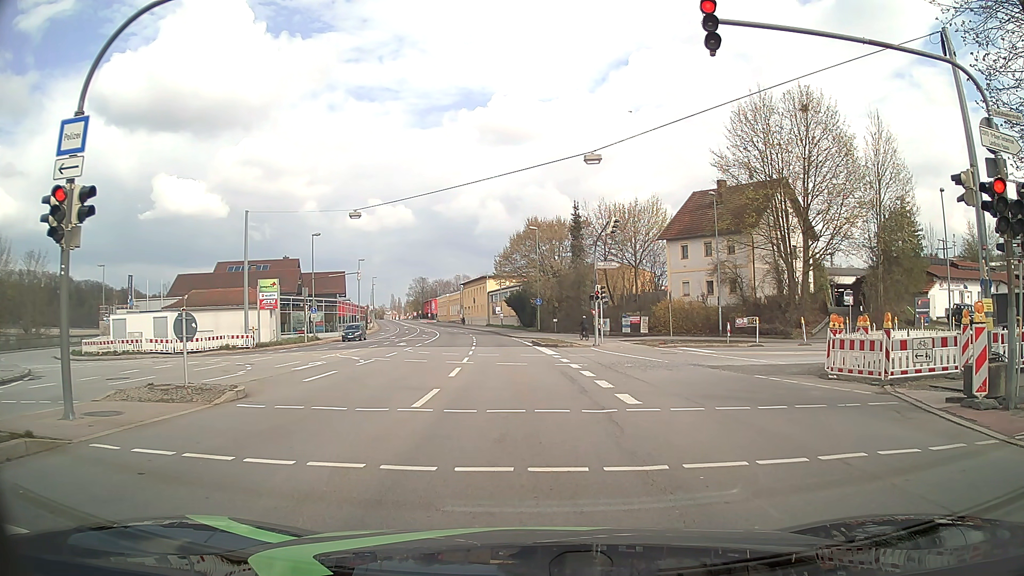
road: primary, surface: asphalt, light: Day
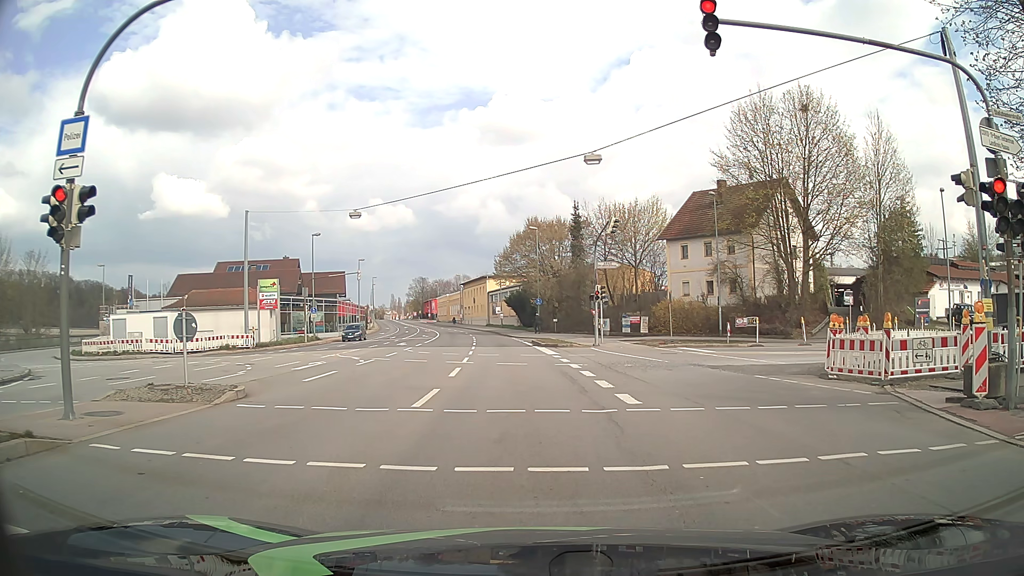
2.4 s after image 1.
(0.0, 0.0) m; 0°
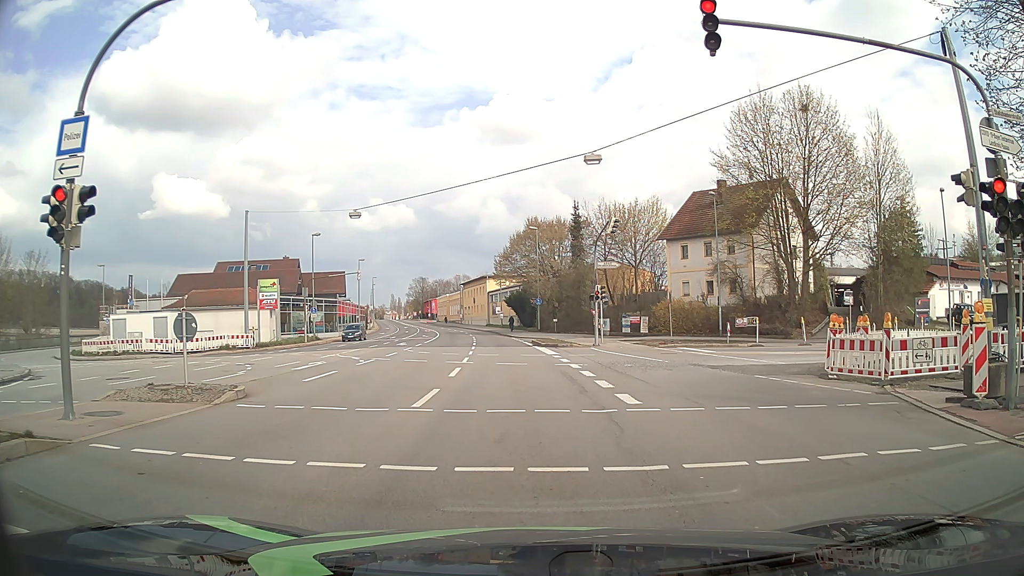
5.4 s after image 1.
(0.0, 0.0) m; 0°
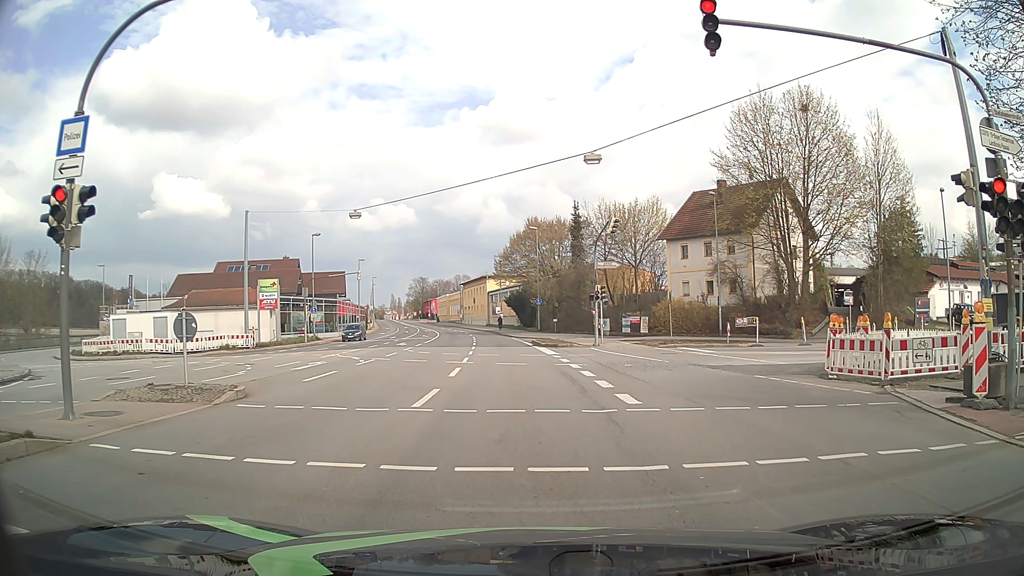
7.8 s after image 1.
(0.0, 0.0) m; 0°
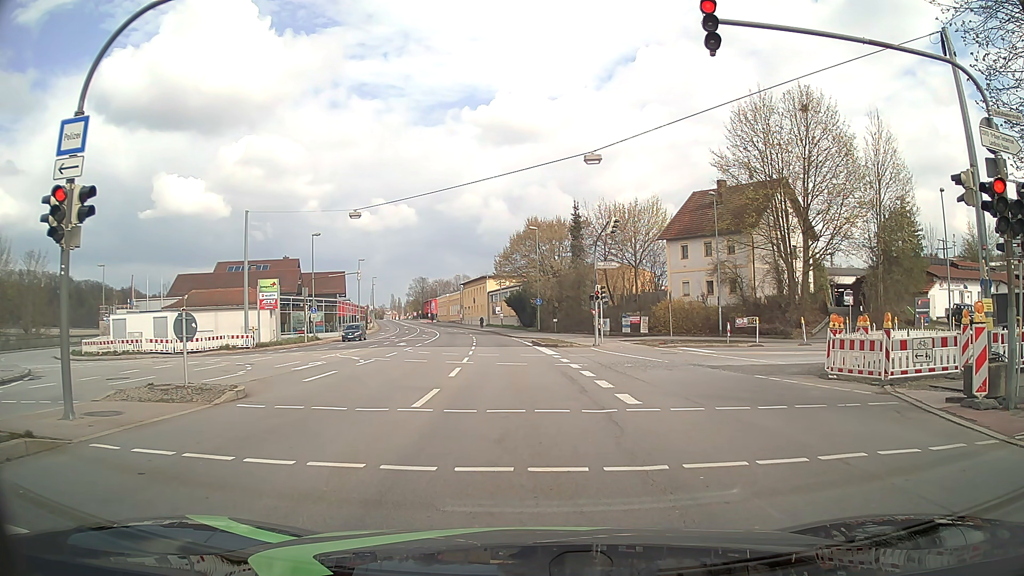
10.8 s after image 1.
(0.0, 0.0) m; 0°
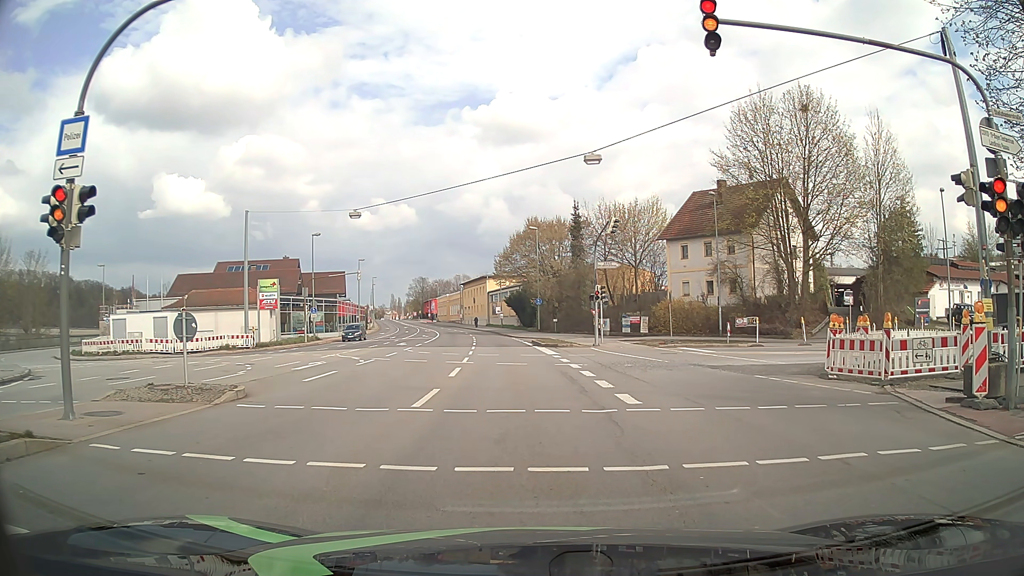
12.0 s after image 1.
(0.0, 0.0) m; 0°
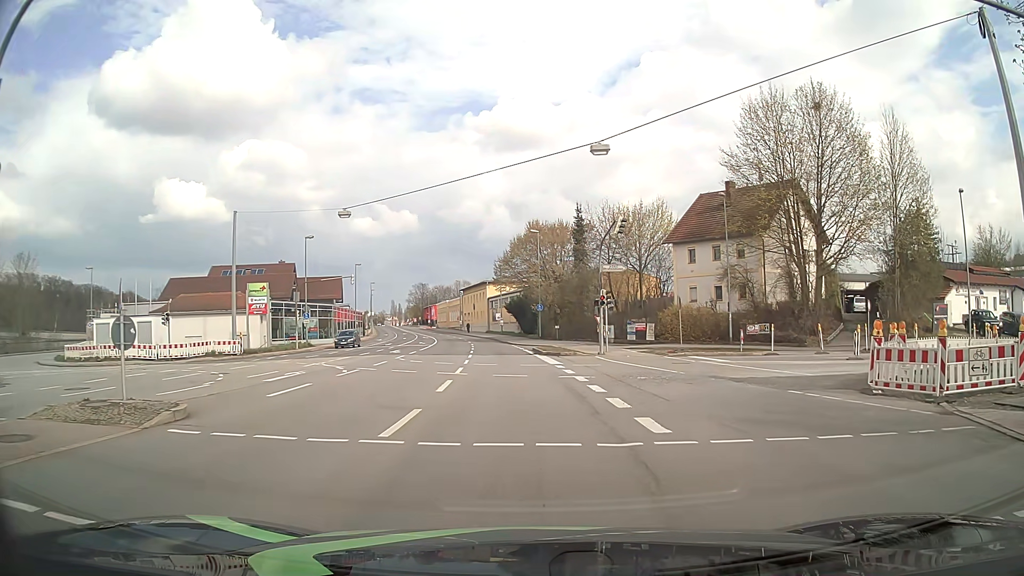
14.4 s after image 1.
(-0.1, +2.7) m; -2°
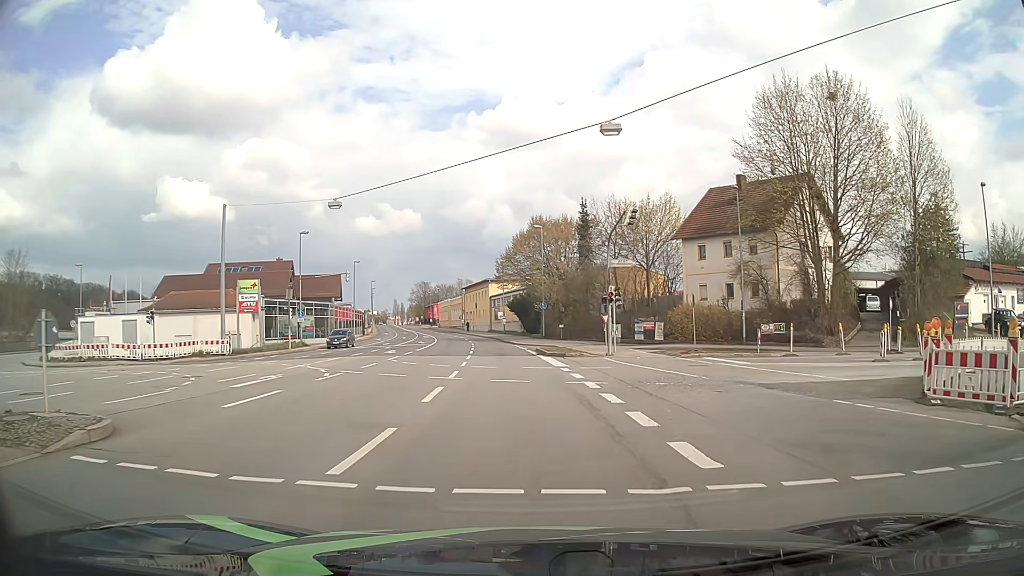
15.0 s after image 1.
(0.0, +2.5) m; +1°
(0, +10) (-1, +20) (-1, +30) (-2, +40) (-3, +50) (-4, +60) (-6, +70) (-7, +80) (-9, +89) (-11, +99) m
